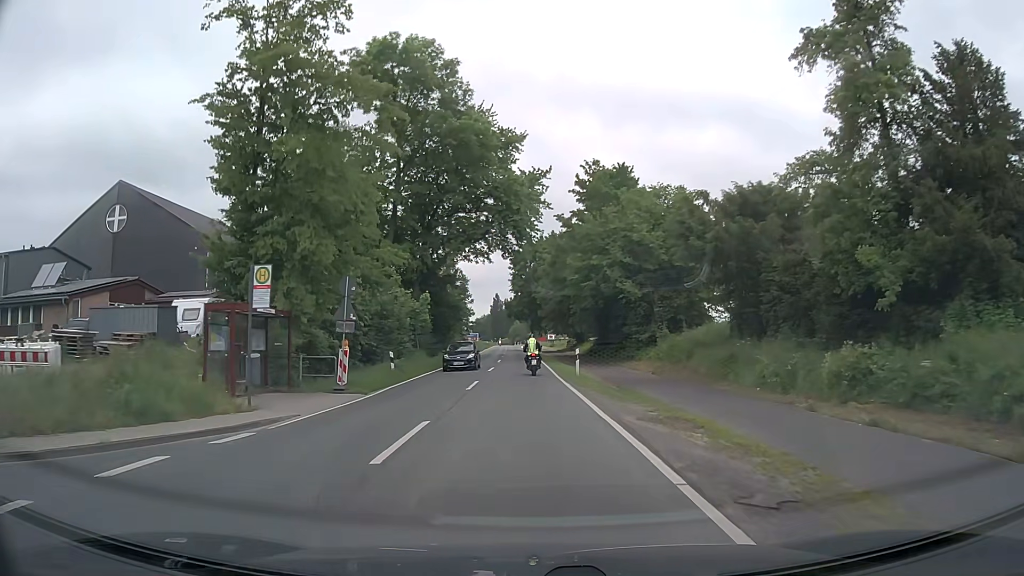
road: secondary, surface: asphalt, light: Day
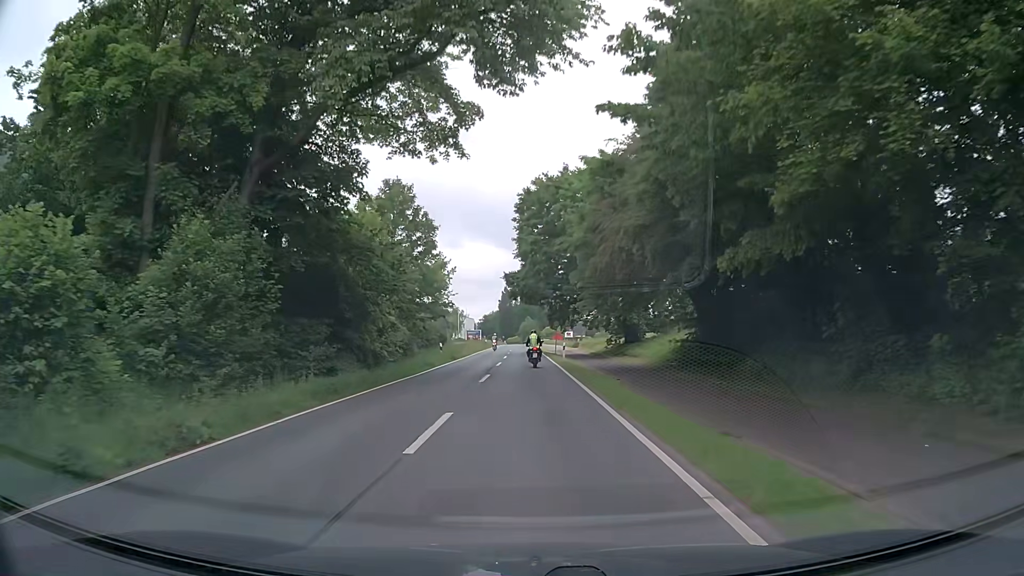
(-0.4, +36.3) m; -1°
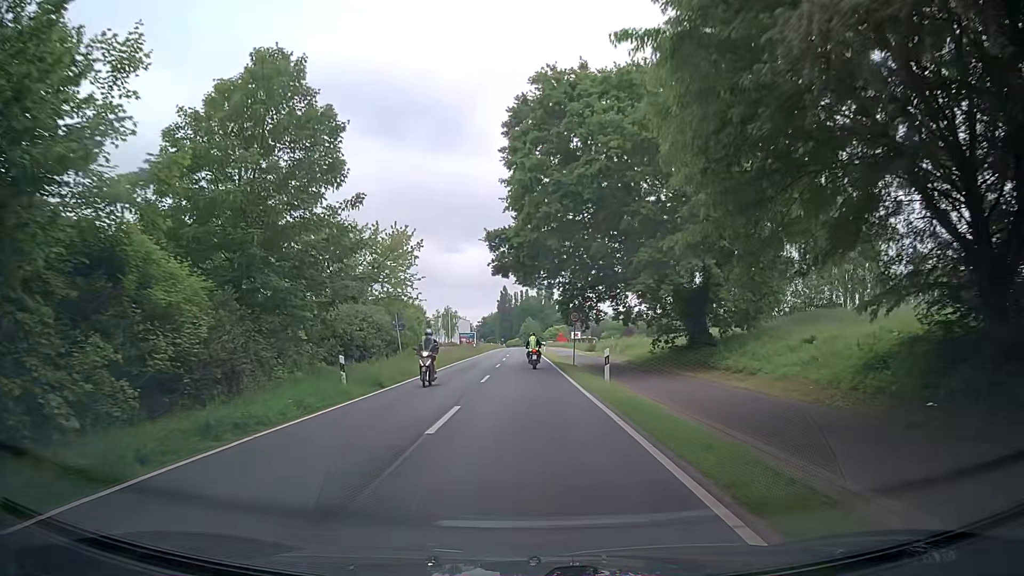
(0.0, +22.3) m; +1°
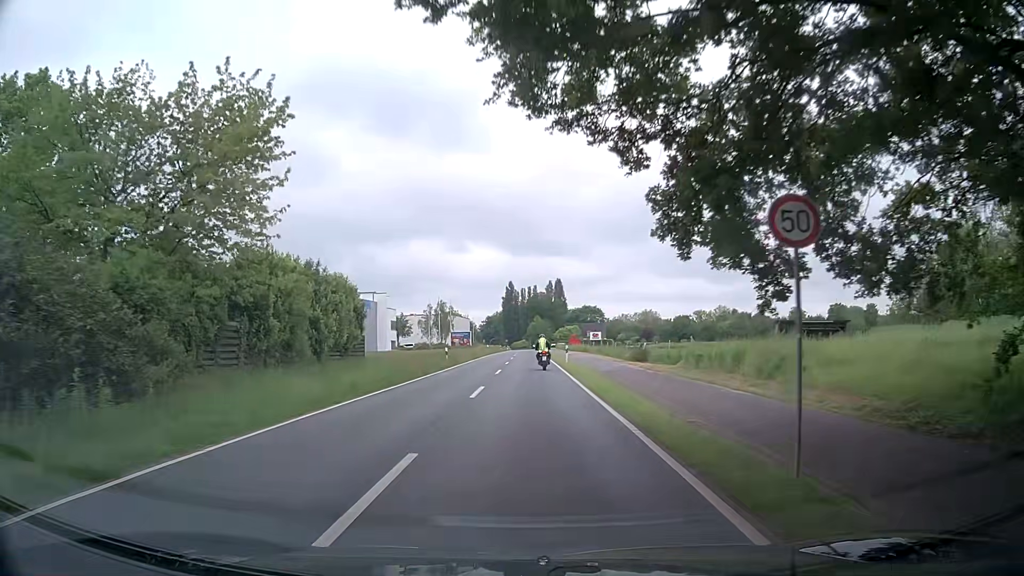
(-0.5, +30.1) m; -2°
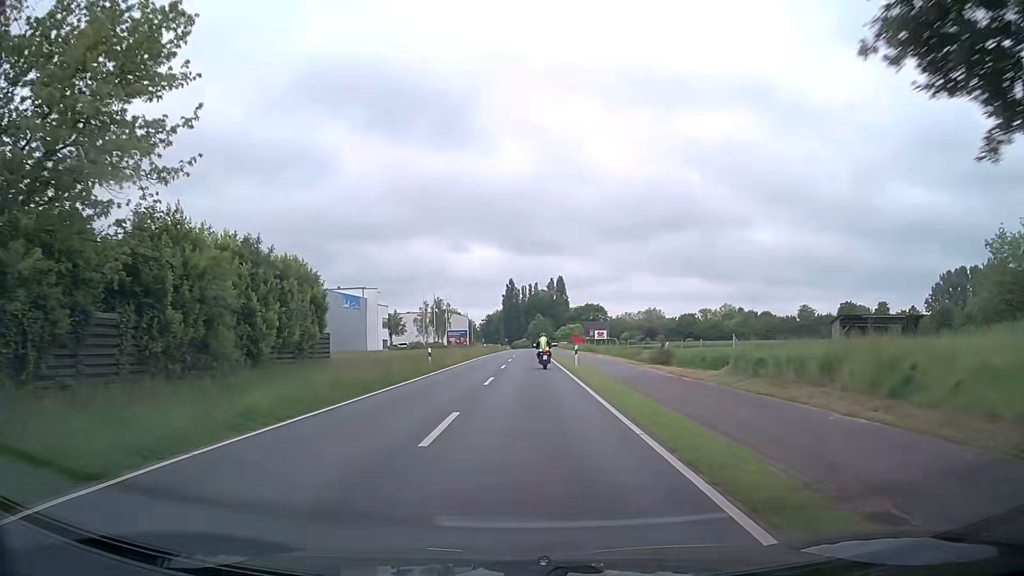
(+0.1, +7.6) m; +2°
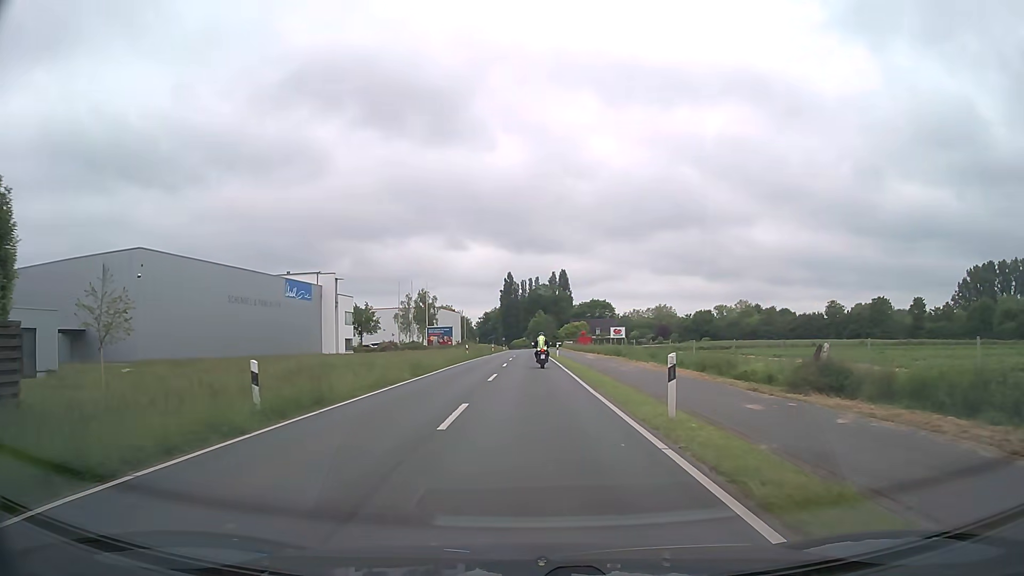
(-0.3, +22.8) m; -1°
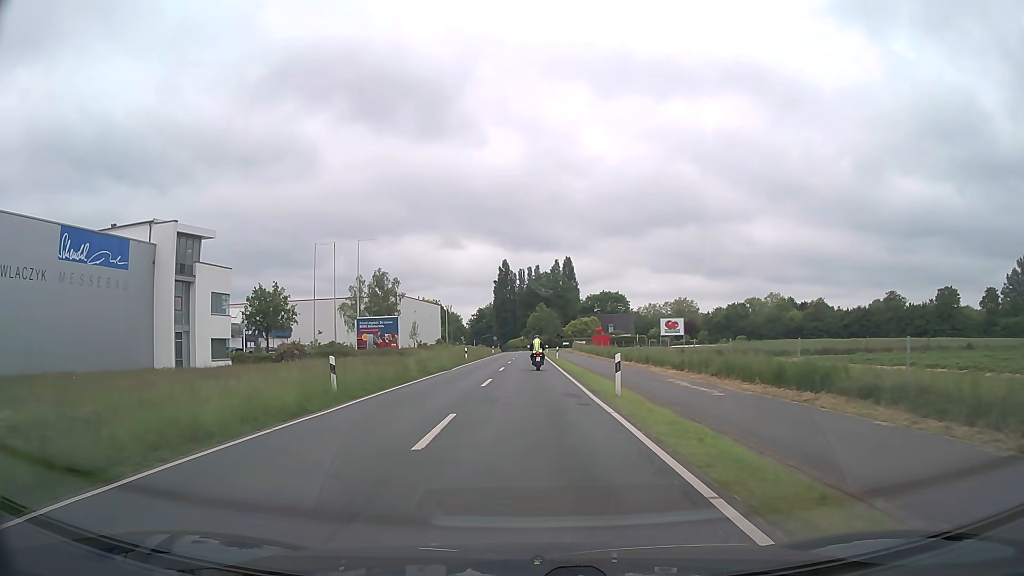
(+0.2, +38.1) m; 0°
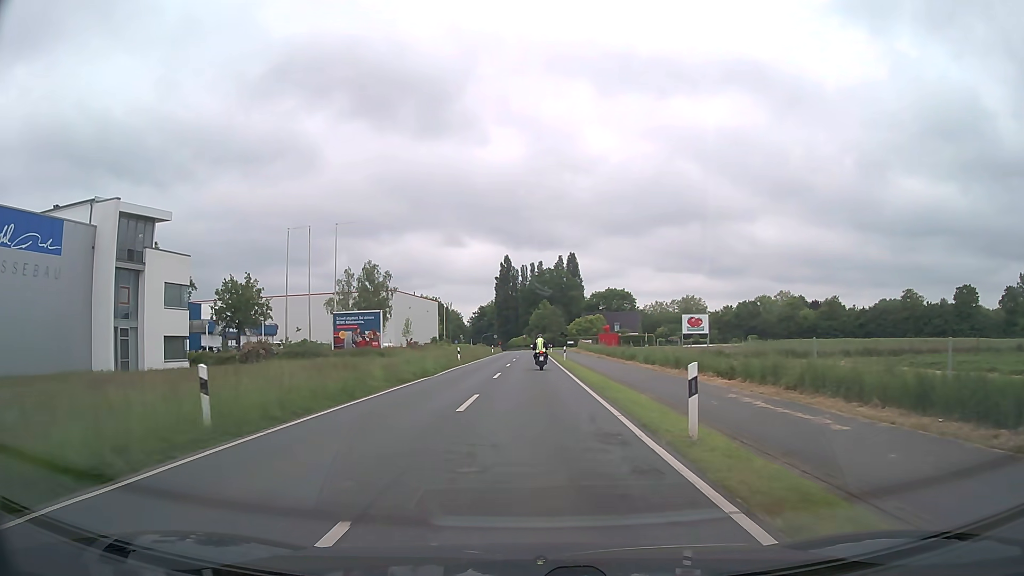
(0.0, +7.6) m; 0°
(0, +10) (0, +20) (0, +30) (0, +40) (0, +50) (0, +60) (0, +70) (+1, +80) (+1, +90) (+1, +100) m
